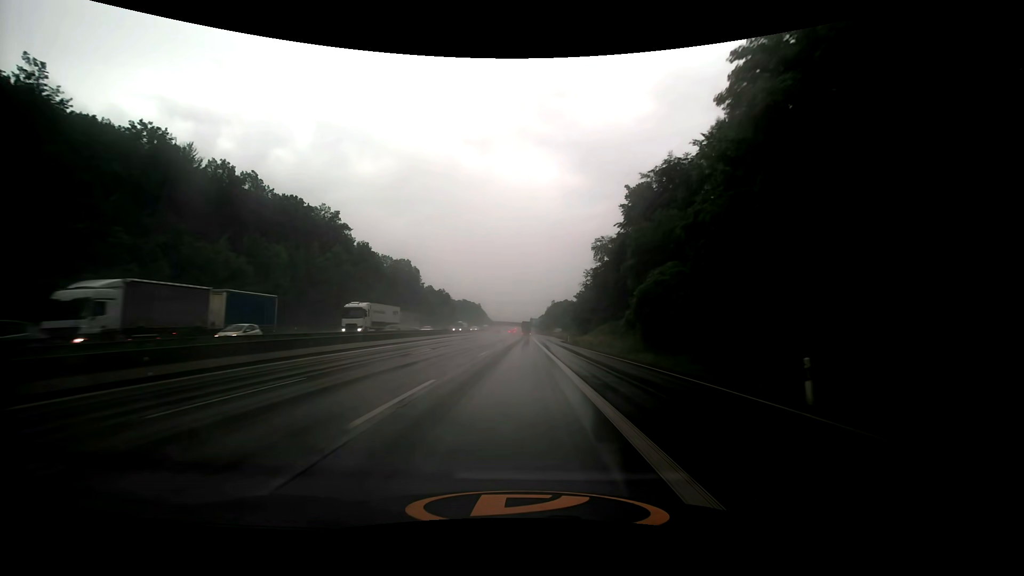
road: motorway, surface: asphalt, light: Day
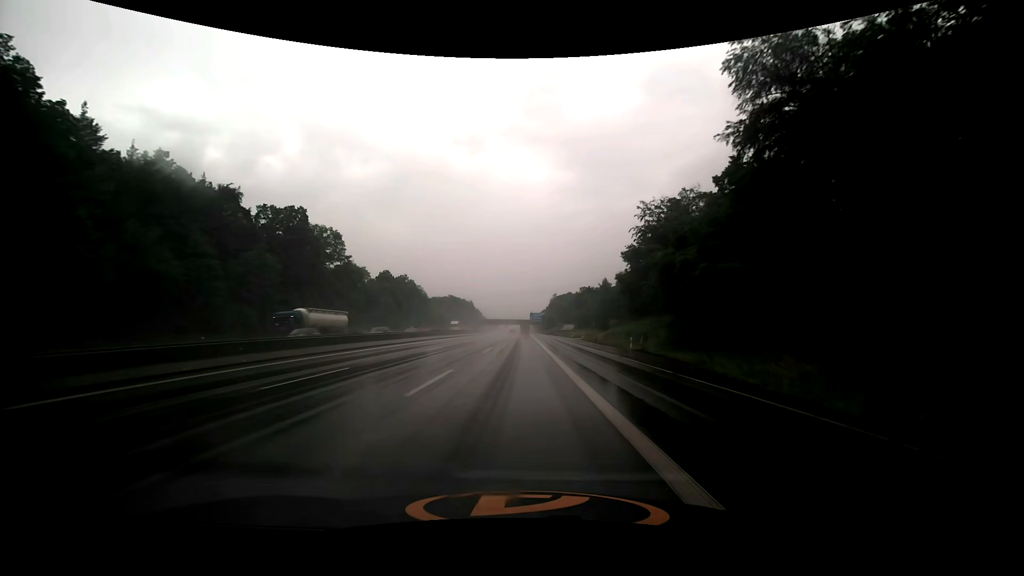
(+0.1, +69.4) m; 0°
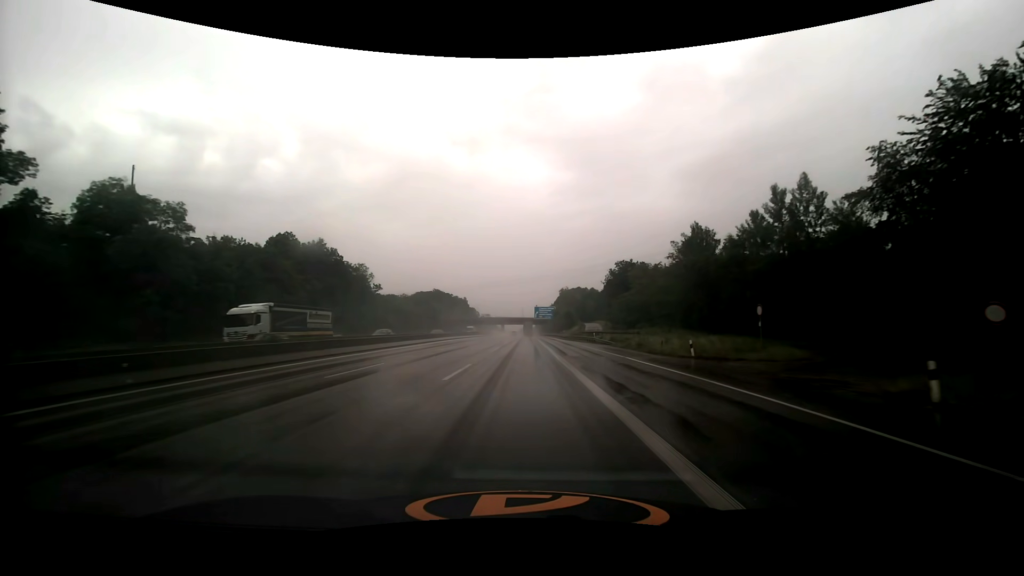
(-0.3, +69.2) m; 0°
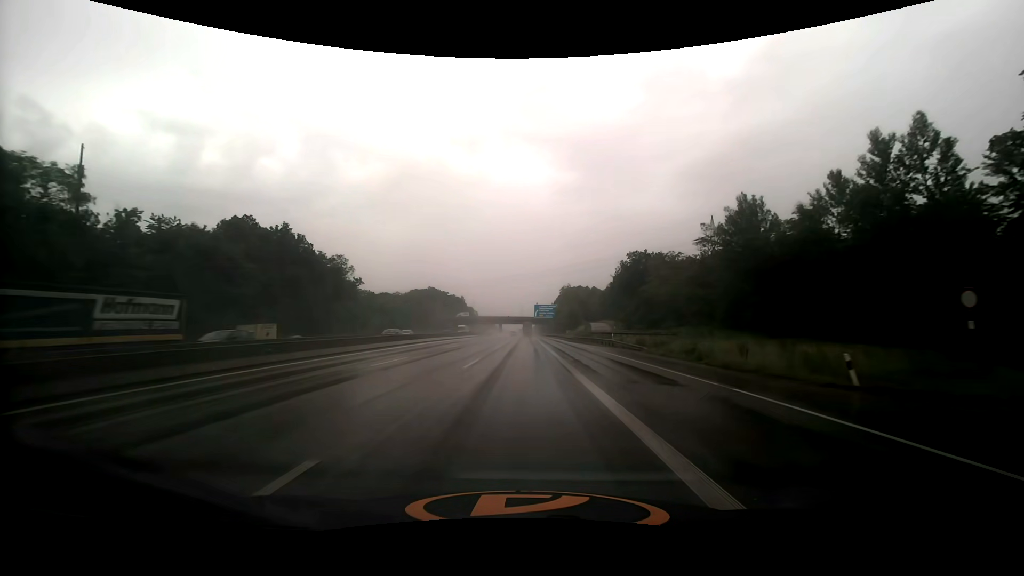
(0.0, +13.9) m; 0°
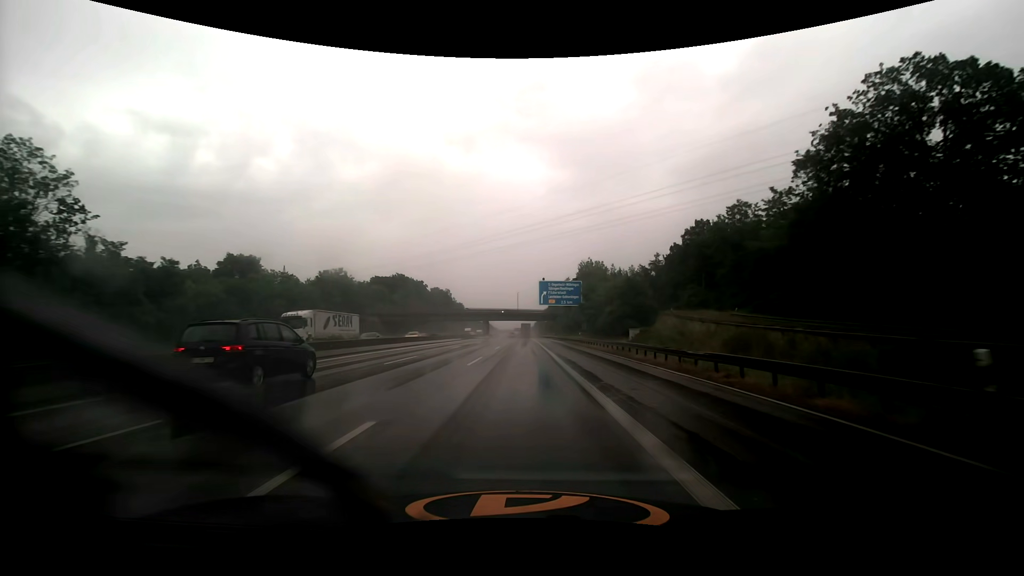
(+0.1, +70.2) m; 0°
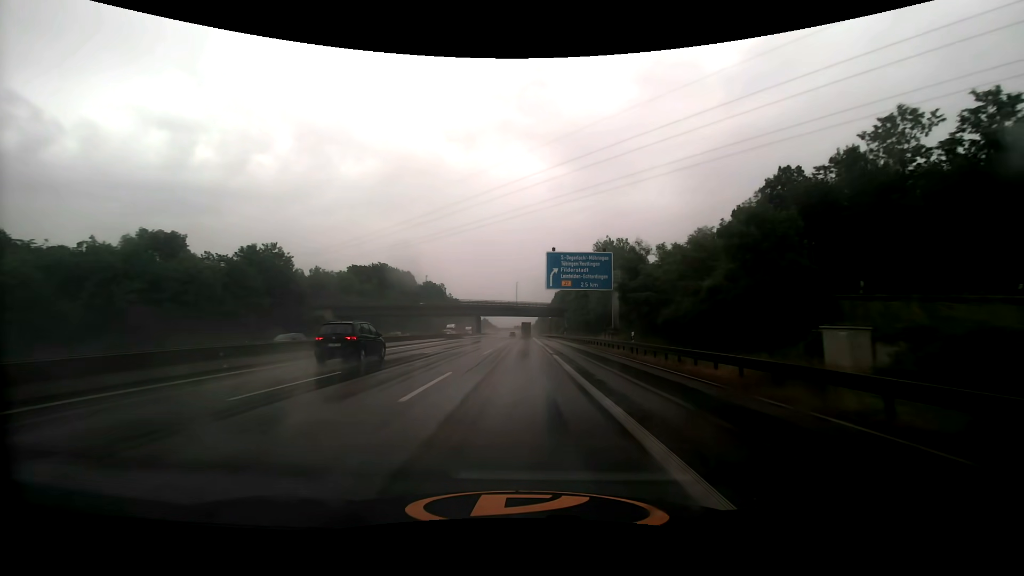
(0.0, +28.3) m; 0°
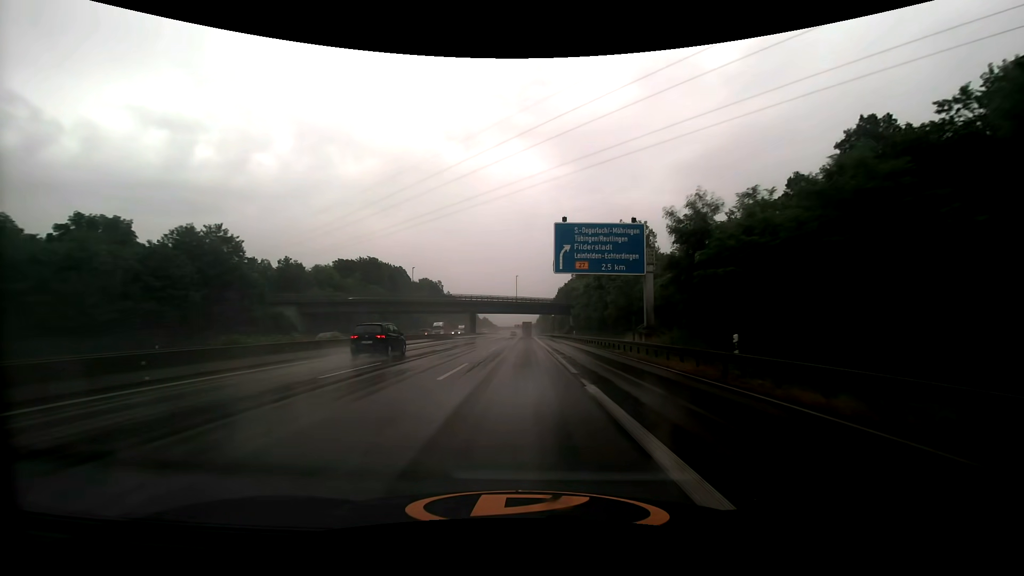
(0.0, +14.1) m; 0°
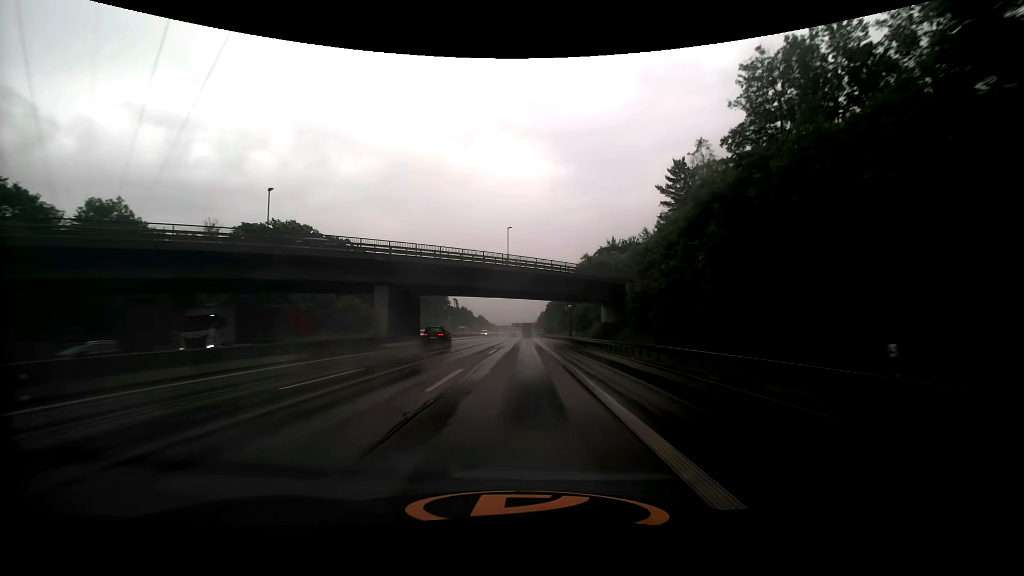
(-0.1, +56.5) m; 0°
(0, +10) (0, +20) (0, +30) (0, +40) (0, +50) (0, +60) (0, +70) (+1, +80) (+1, +90) (+1, +100) m
